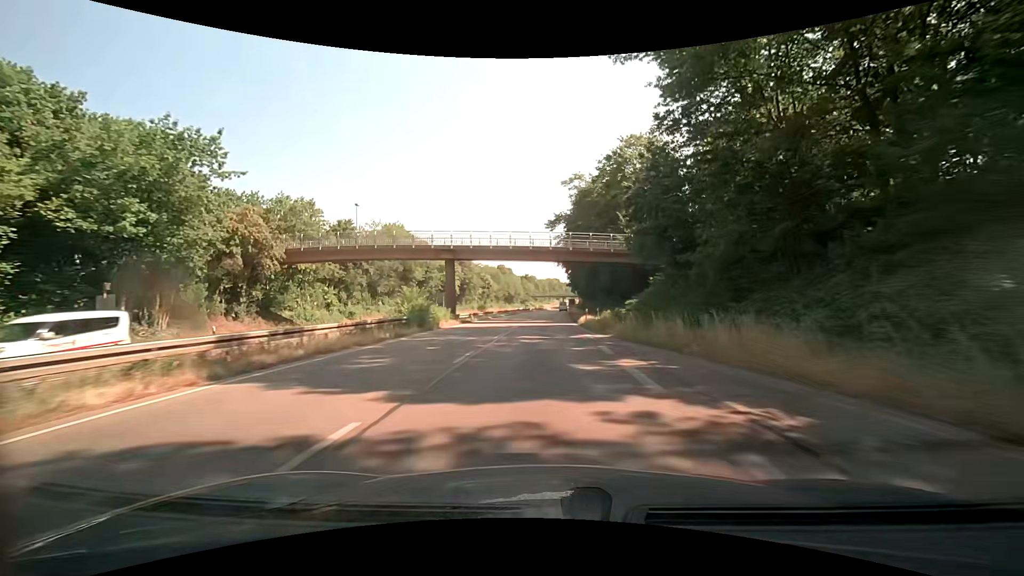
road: trunk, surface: asphalt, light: Day
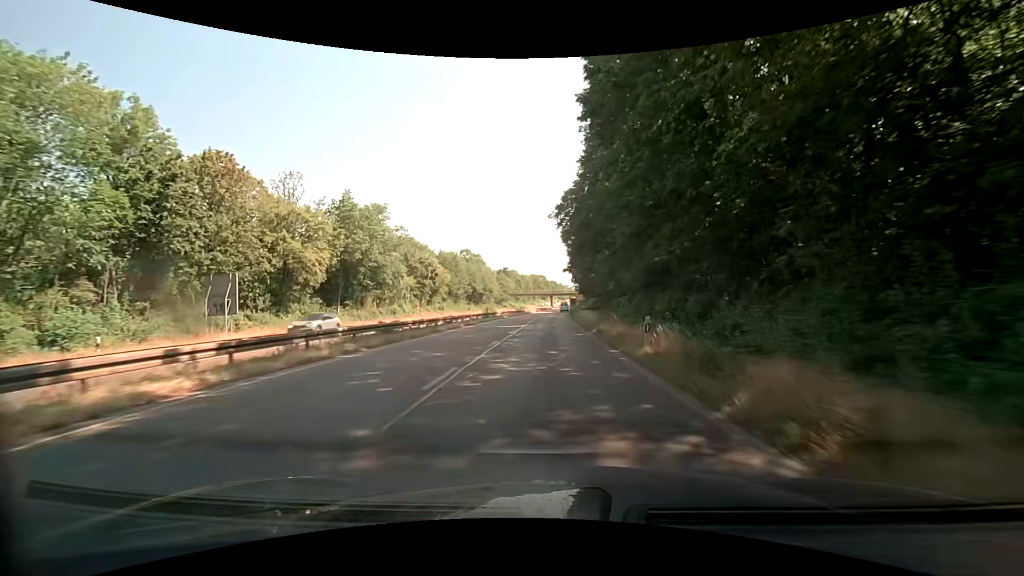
(+0.5, +57.2) m; +1°
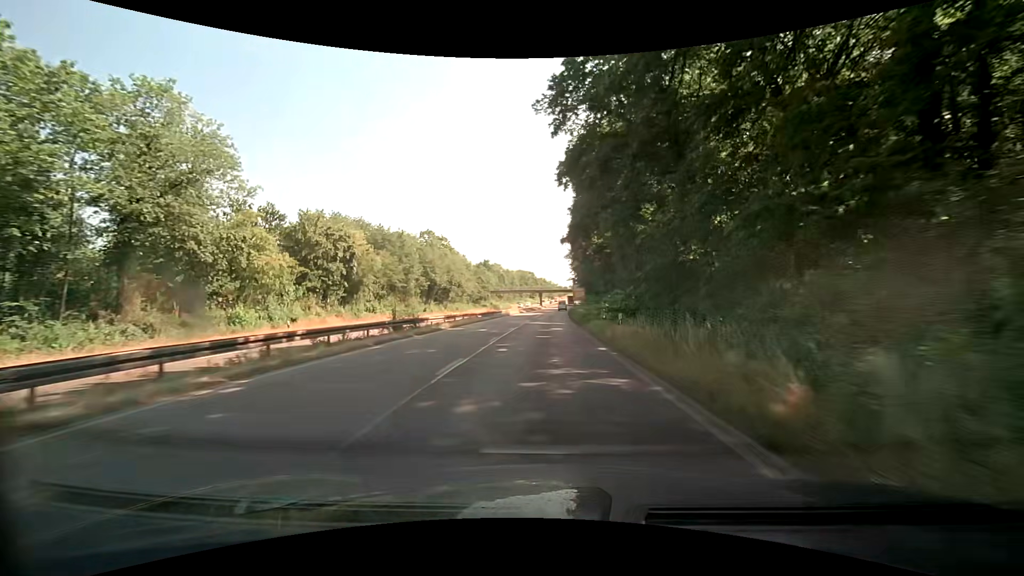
(+0.7, +34.1) m; +2°
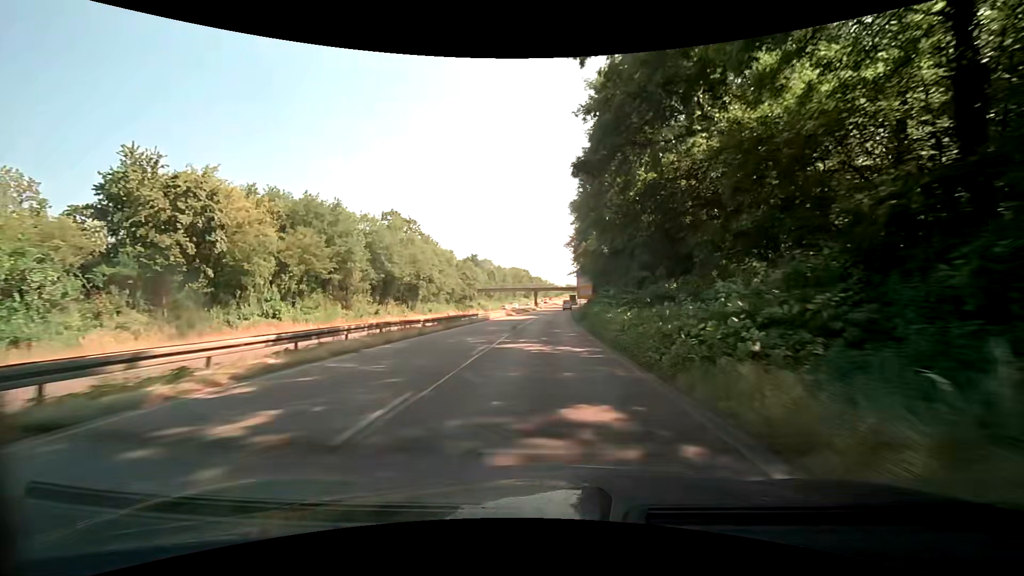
(+0.1, +22.6) m; 0°
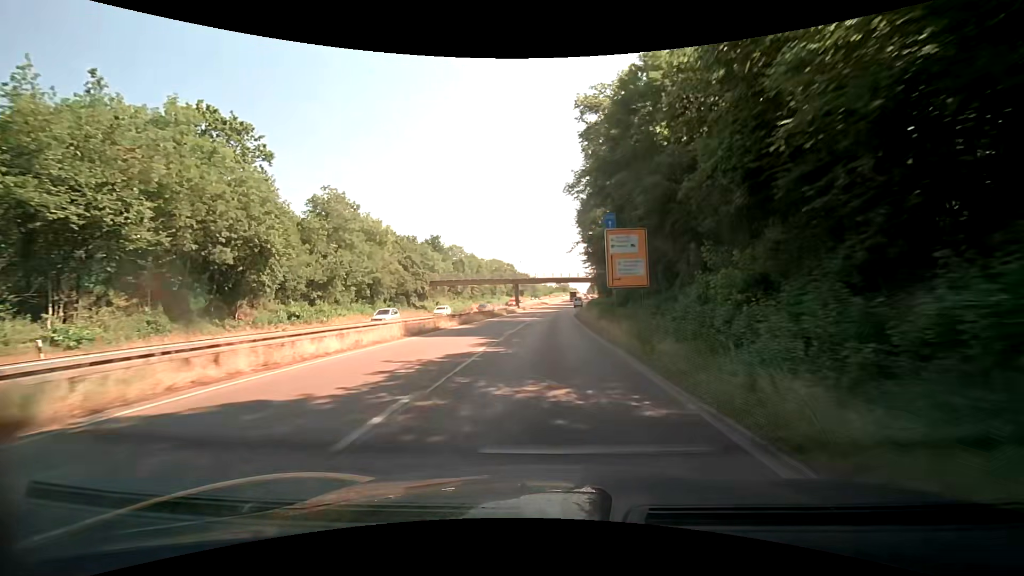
(+0.5, +44.8) m; +2°
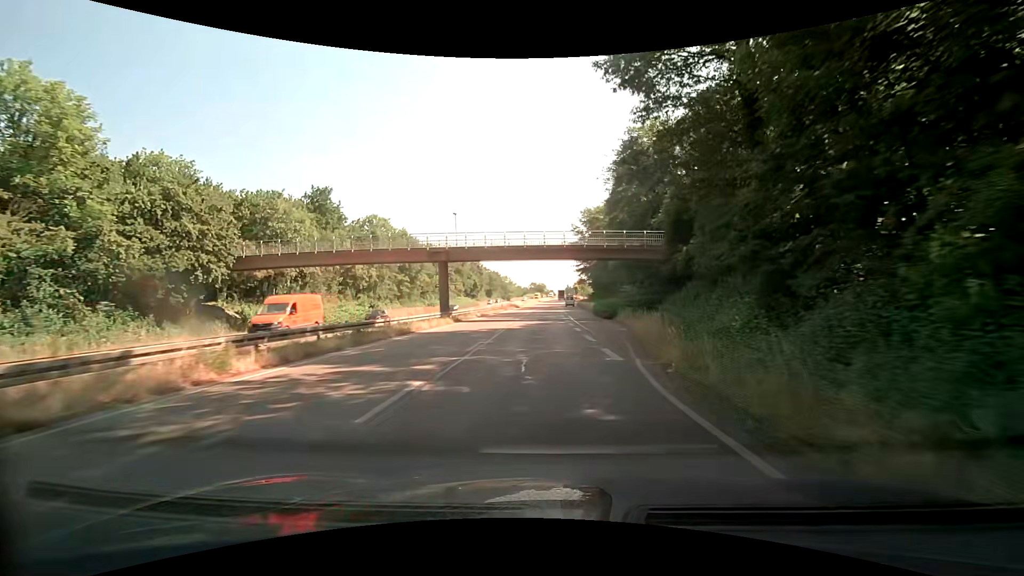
(+0.7, +52.3) m; +3°
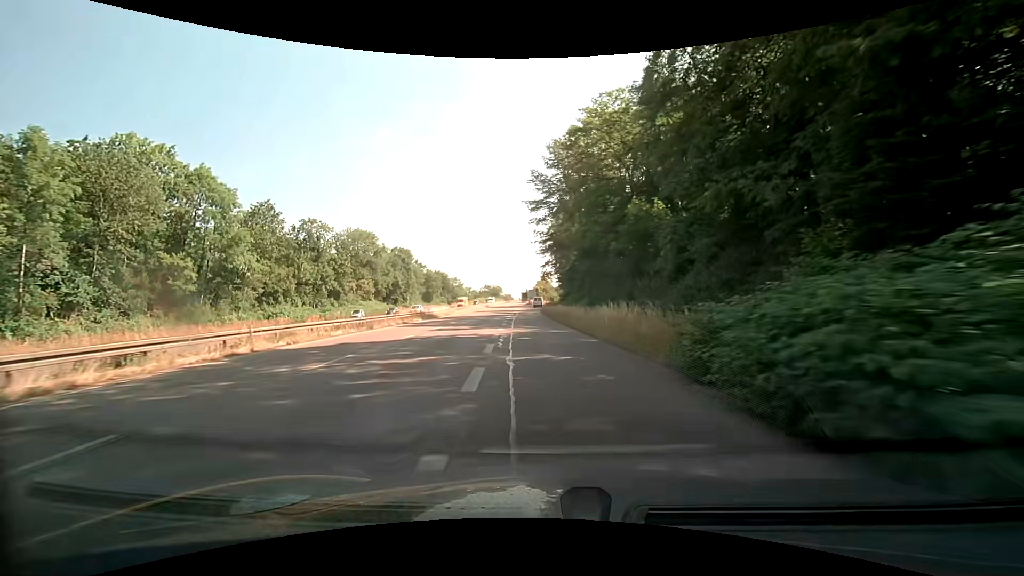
(+2.1, +47.2) m; +4°
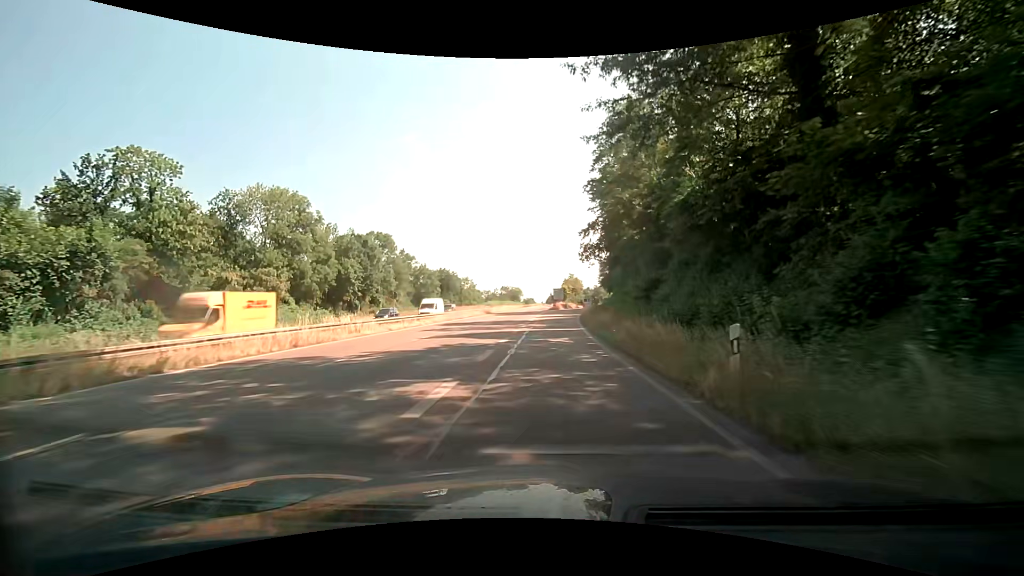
(-1.4, +44.7) m; -3°
(0, +10) (0, +20) (+1, +30) (+1, +40) (+1, +50) (+2, +60) (+3, +70) (+4, +80) (+6, +90) (+7, +100) m
